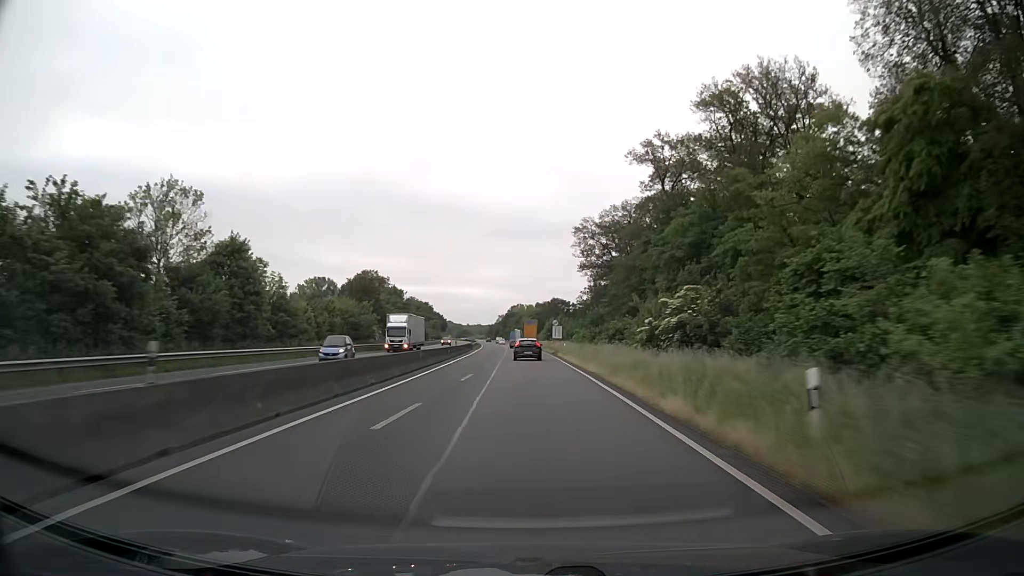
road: trunk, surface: asphalt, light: Day
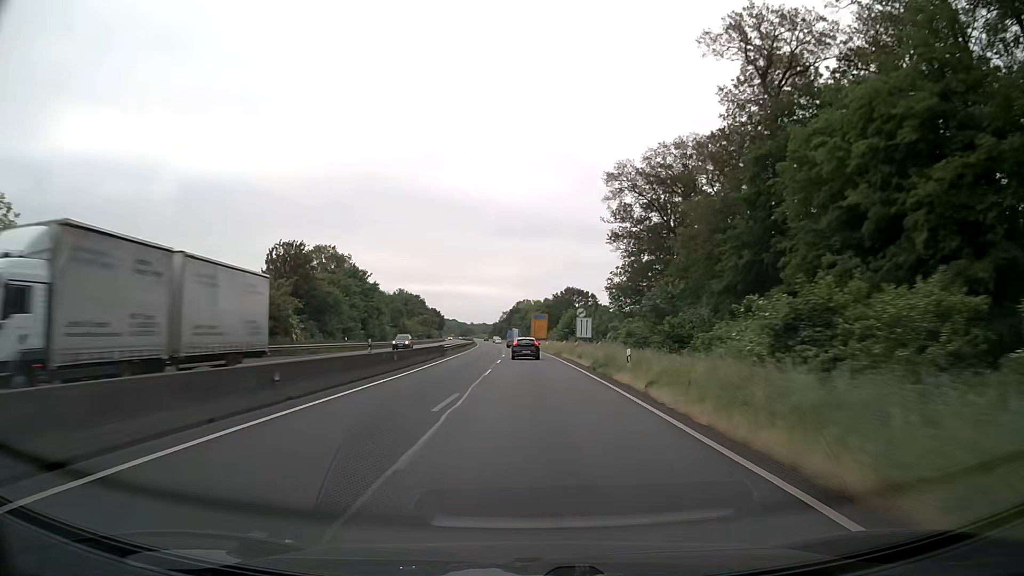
(-0.2, +33.4) m; 0°
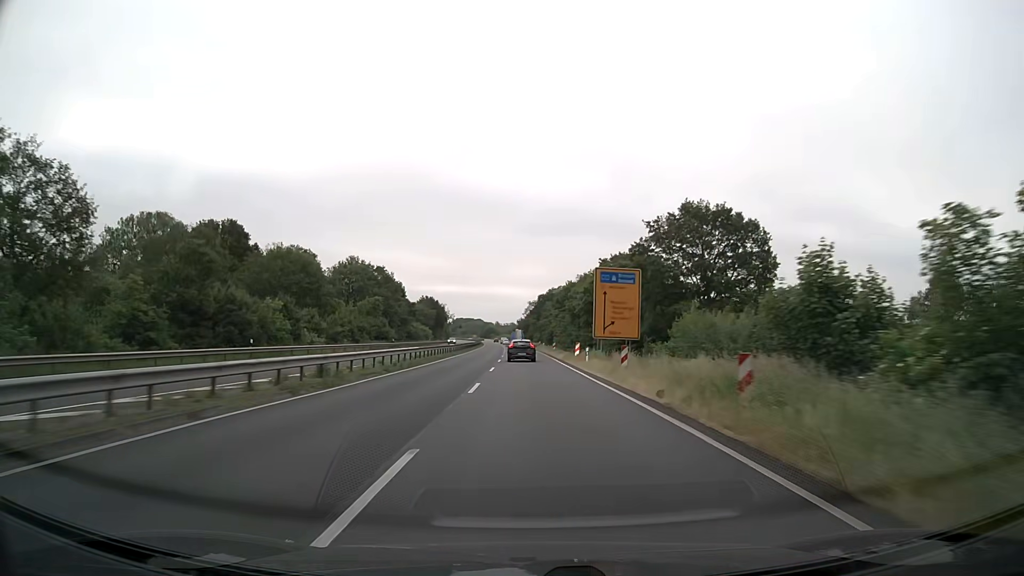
(-1.6, +84.1) m; -3°
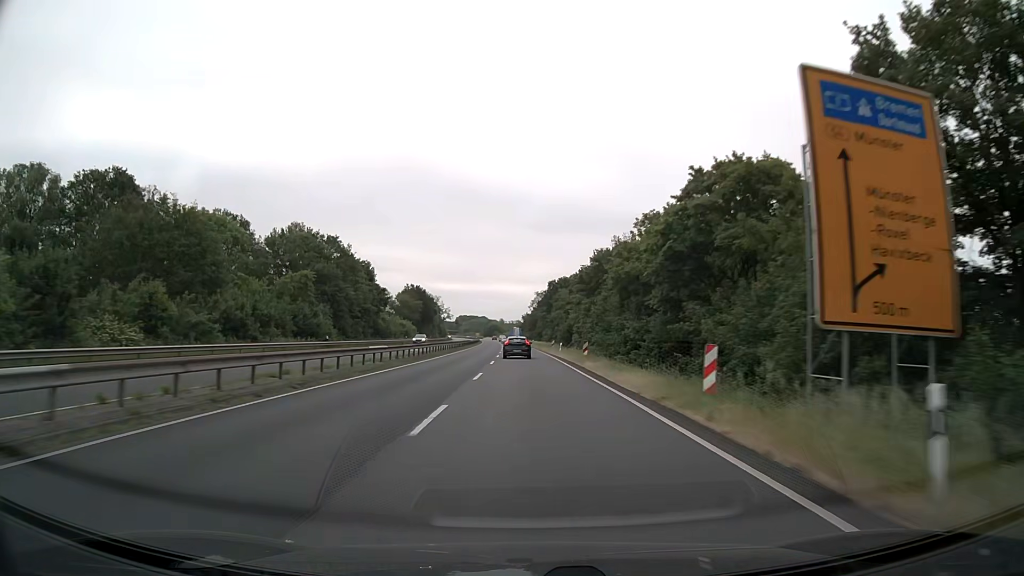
(-0.1, +33.6) m; 0°
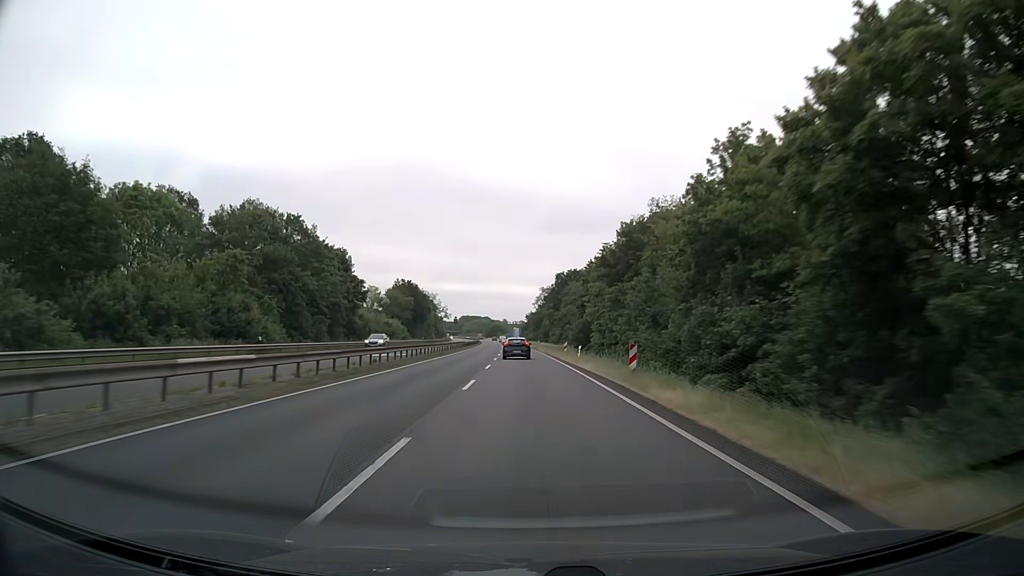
(-0.1, +16.5) m; 0°
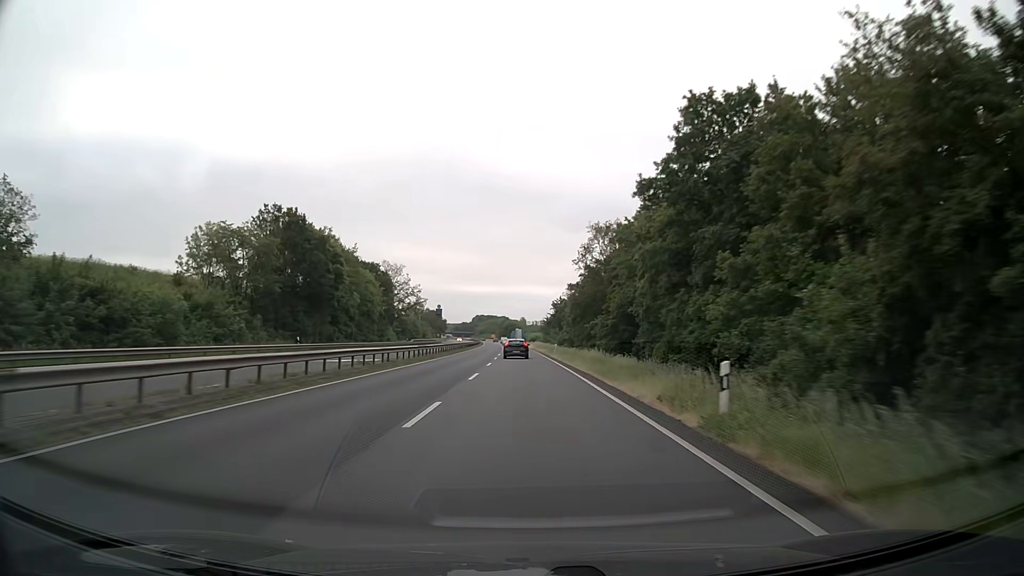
(-1.3, +81.1) m; -2°
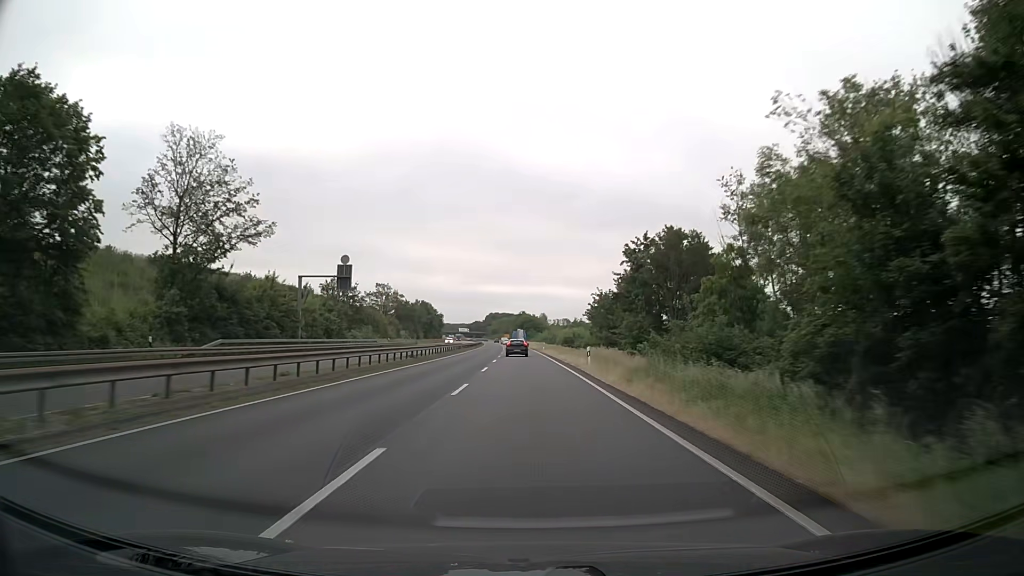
(-1.1, +79.6) m; -1°
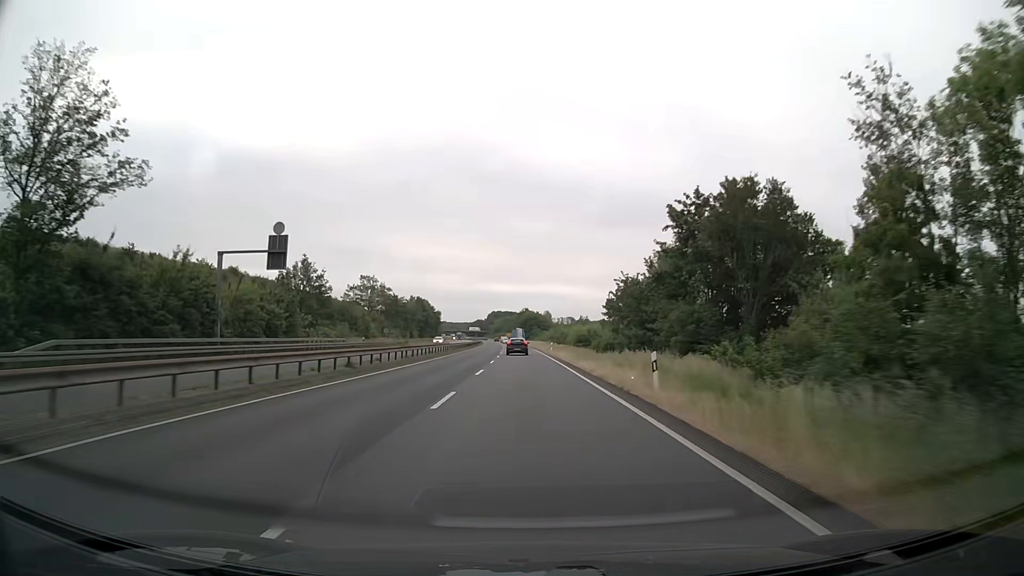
(-0.1, +15.8) m; 0°
(0, +10) (0, +20) (0, +30) (0, +40) (0, +50) (0, +60) (-1, +70) (-1, +80) (-1, +90) (-1, +100) m
